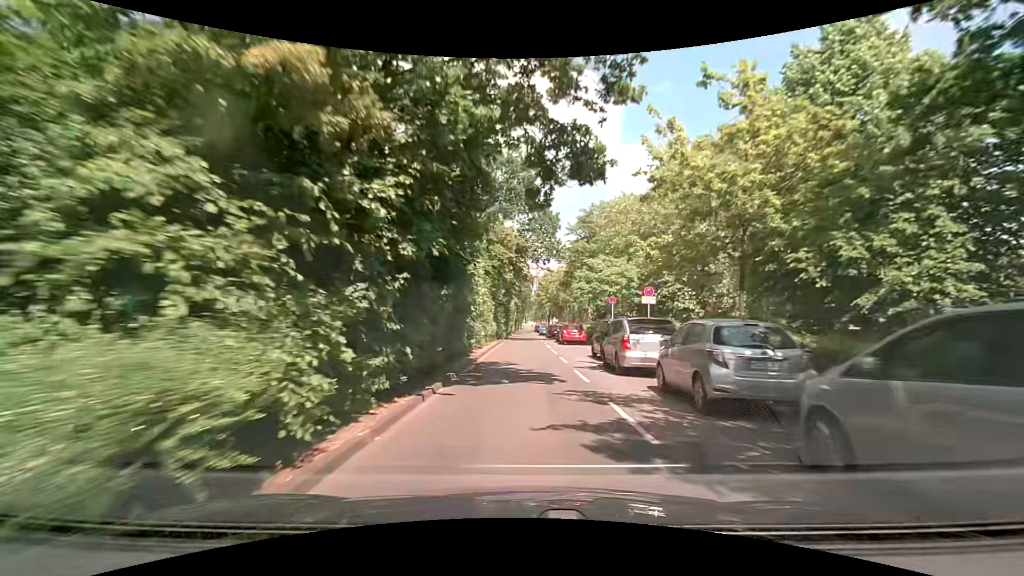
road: tertiary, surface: asphalt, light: Day
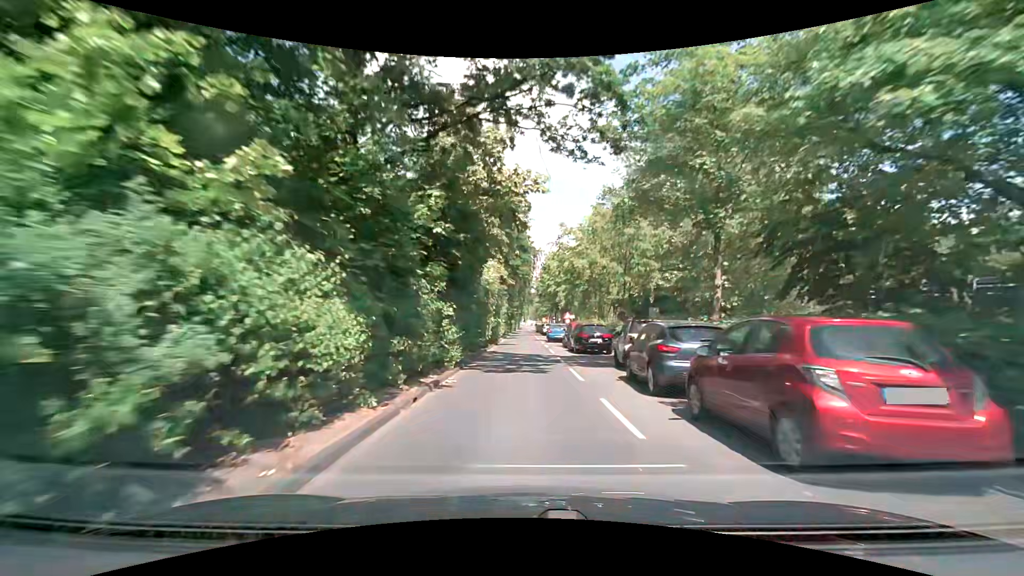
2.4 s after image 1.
(+0.1, +30.2) m; 0°
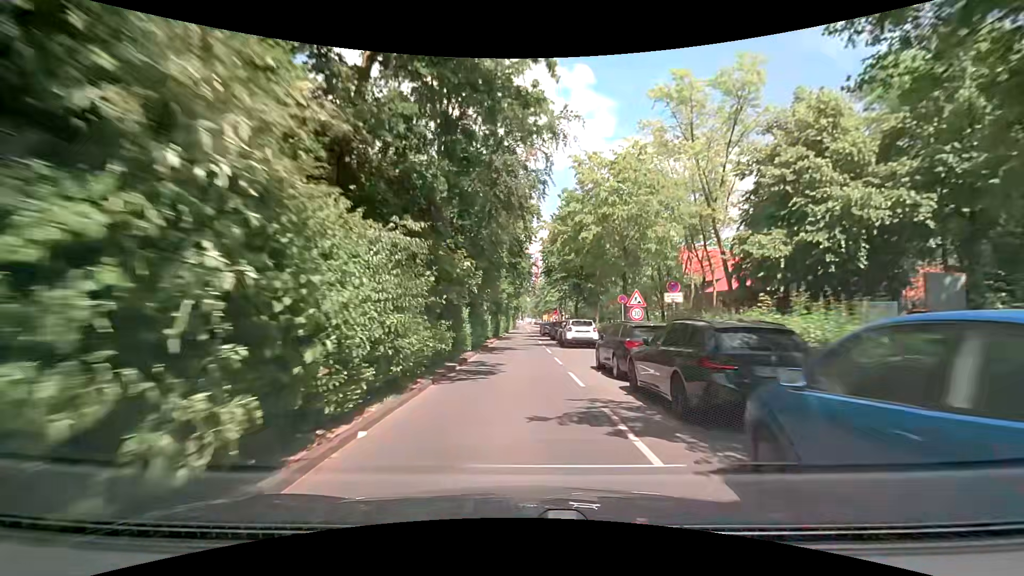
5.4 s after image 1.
(+0.2, +37.4) m; -2°
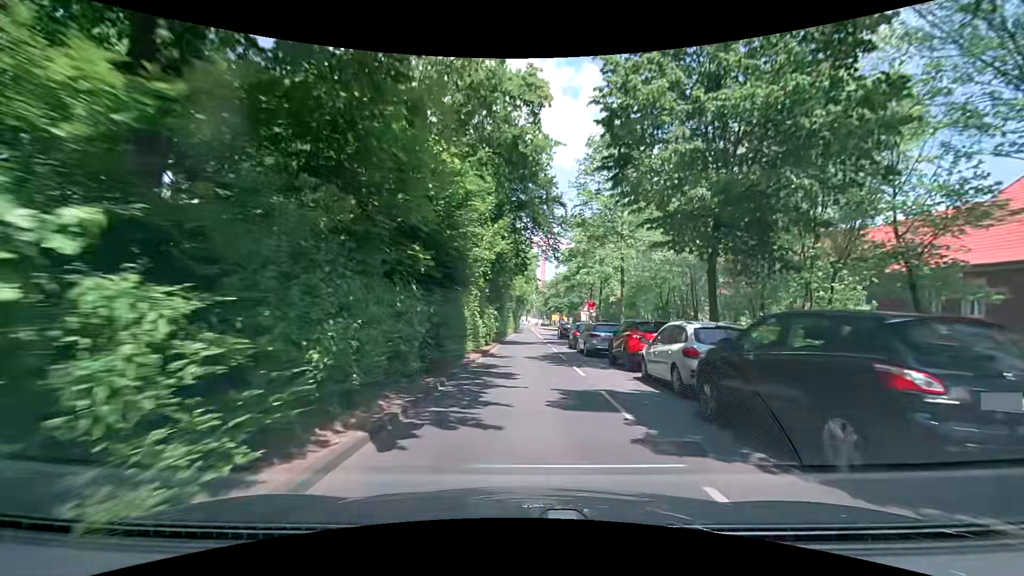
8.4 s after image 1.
(+0.7, +33.7) m; +2°
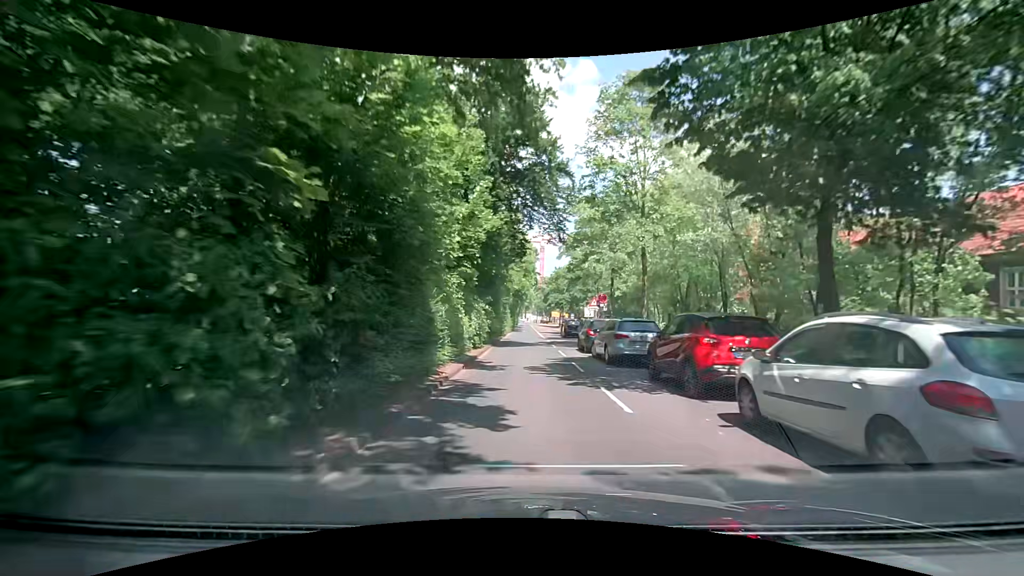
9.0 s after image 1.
(0.0, +5.7) m; +1°
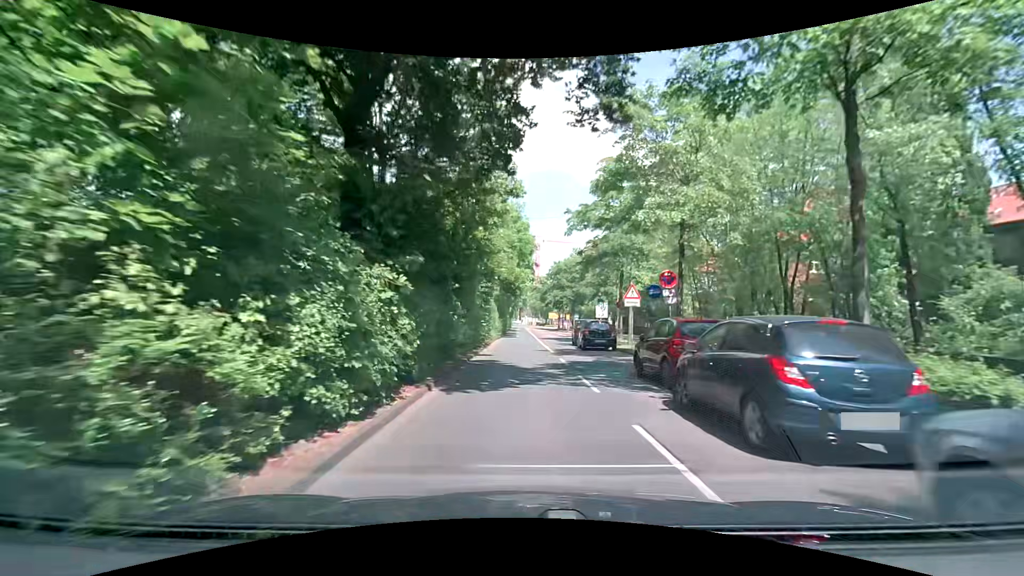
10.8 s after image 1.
(-0.5, +15.8) m; -1°
